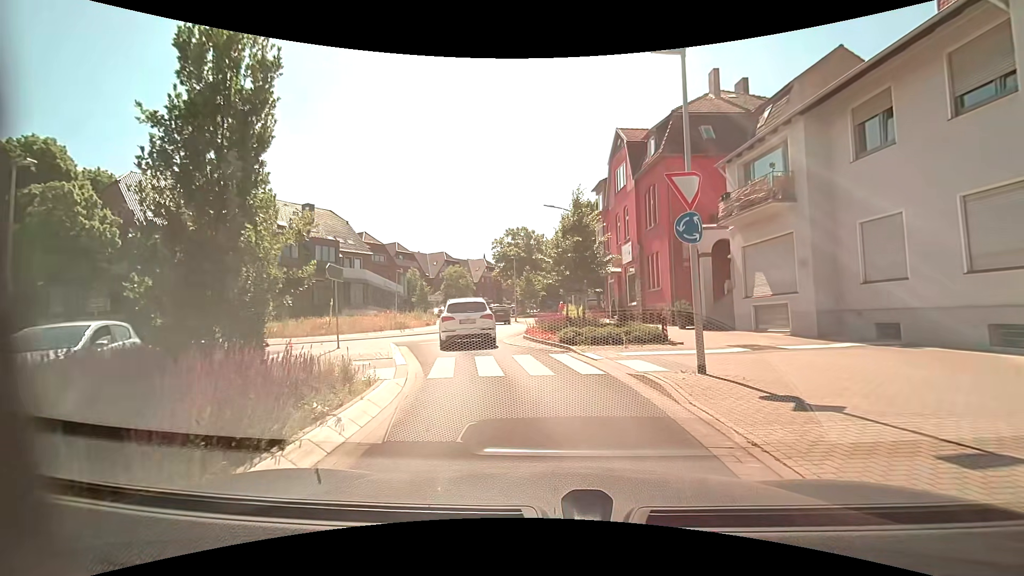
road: unclassified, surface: asphalt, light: Day
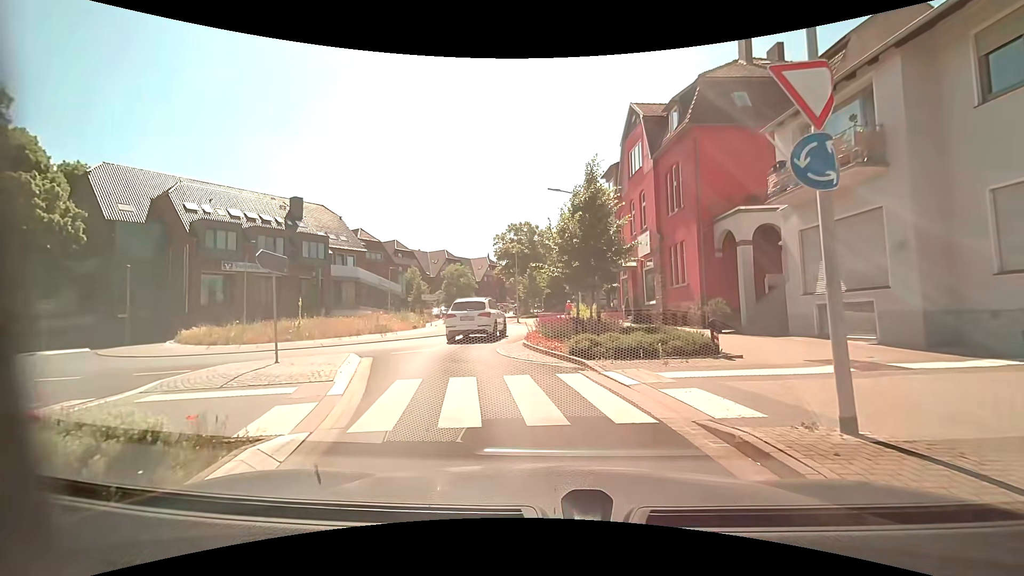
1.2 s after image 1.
(+0.1, +4.1) m; 0°
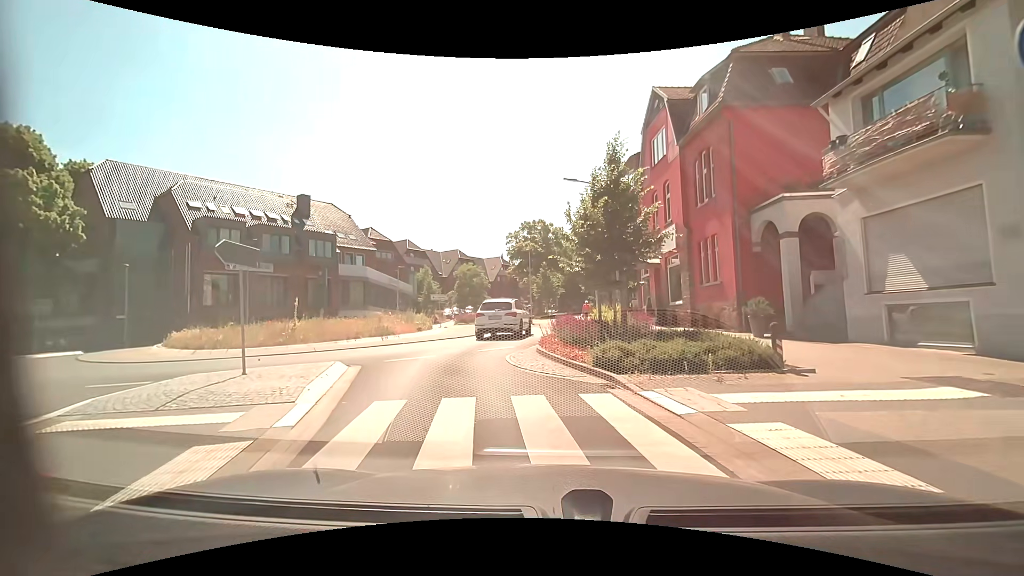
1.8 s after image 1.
(0.0, +2.2) m; -2°
